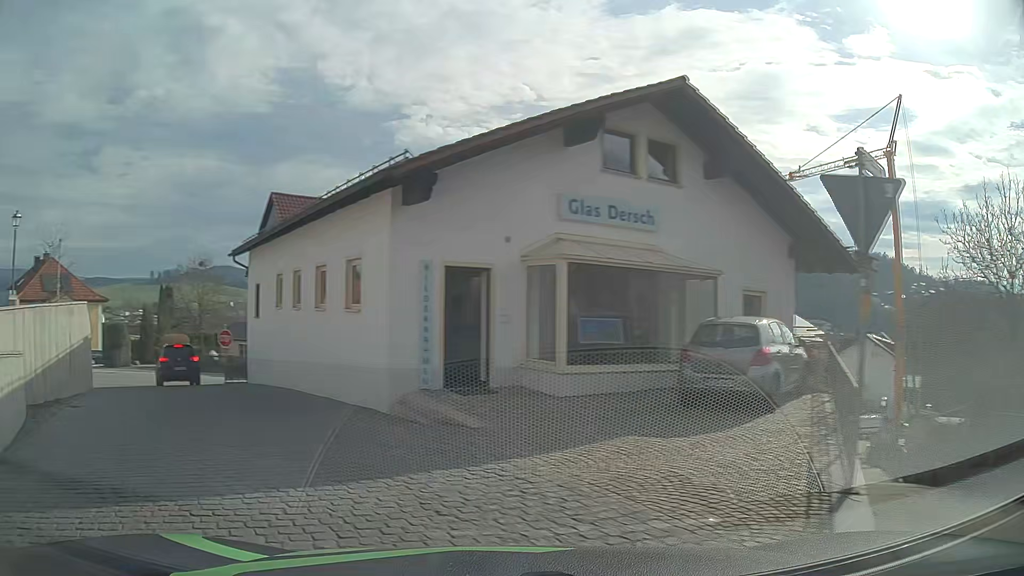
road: tertiary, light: Day
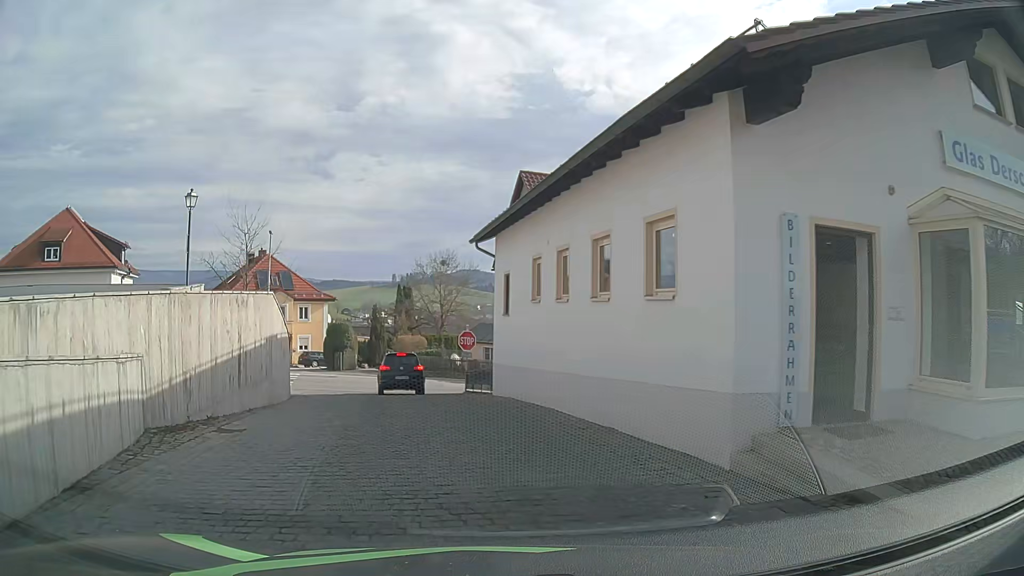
(-1.1, +4.8) m; -21°
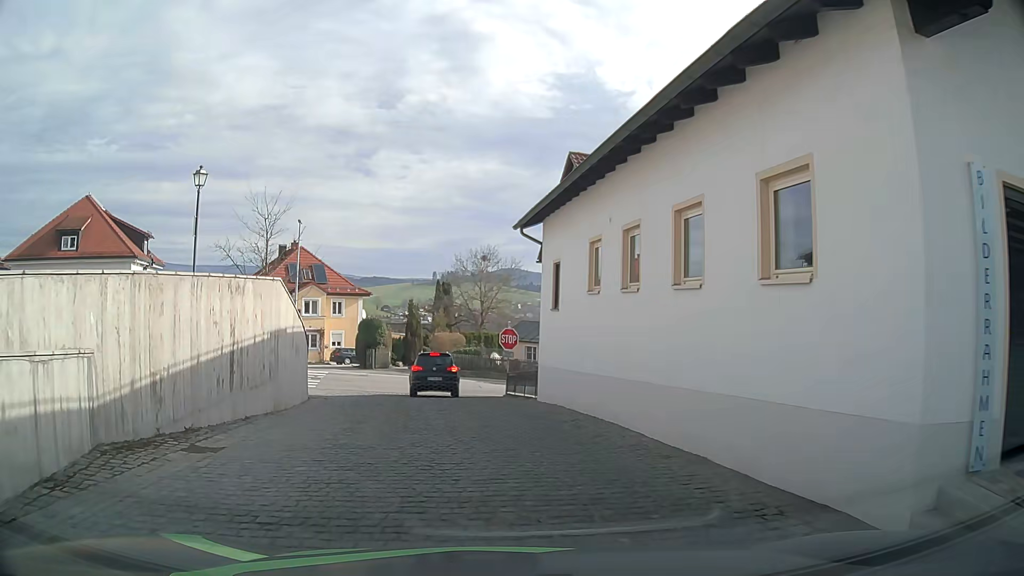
(-0.1, +2.7) m; -3°
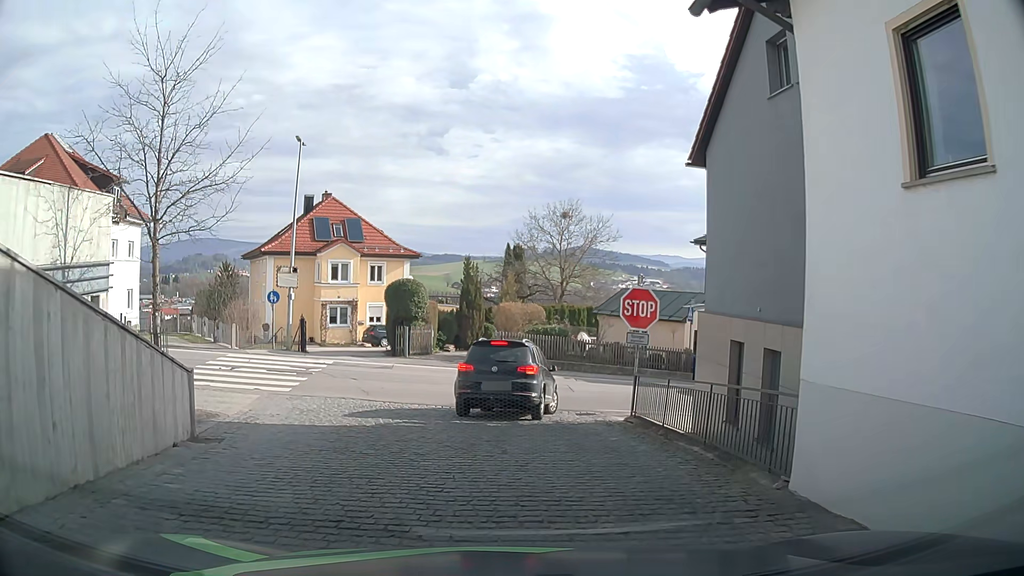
(-0.9, +13.6) m; -6°
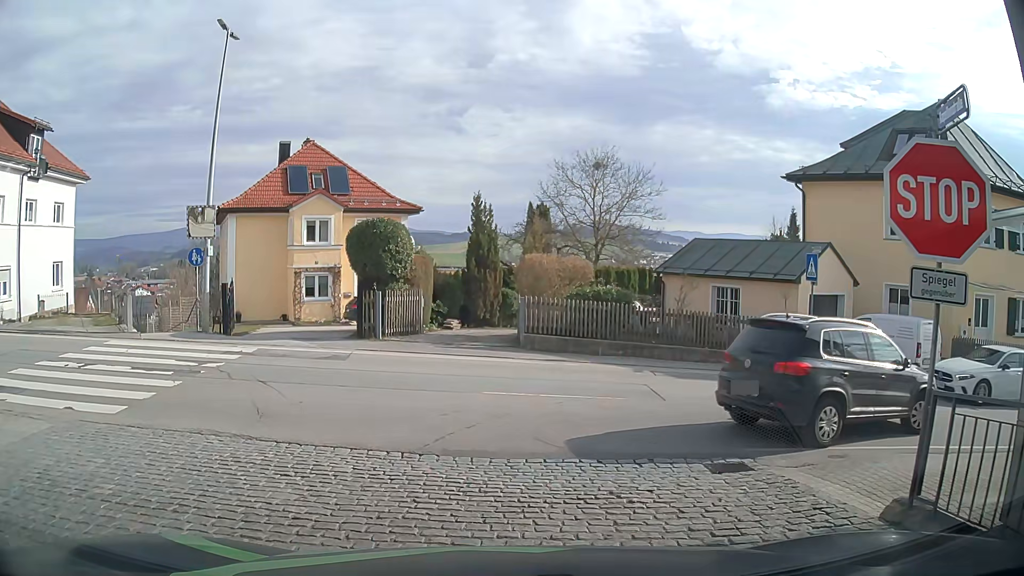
(-0.1, +9.6) m; -2°
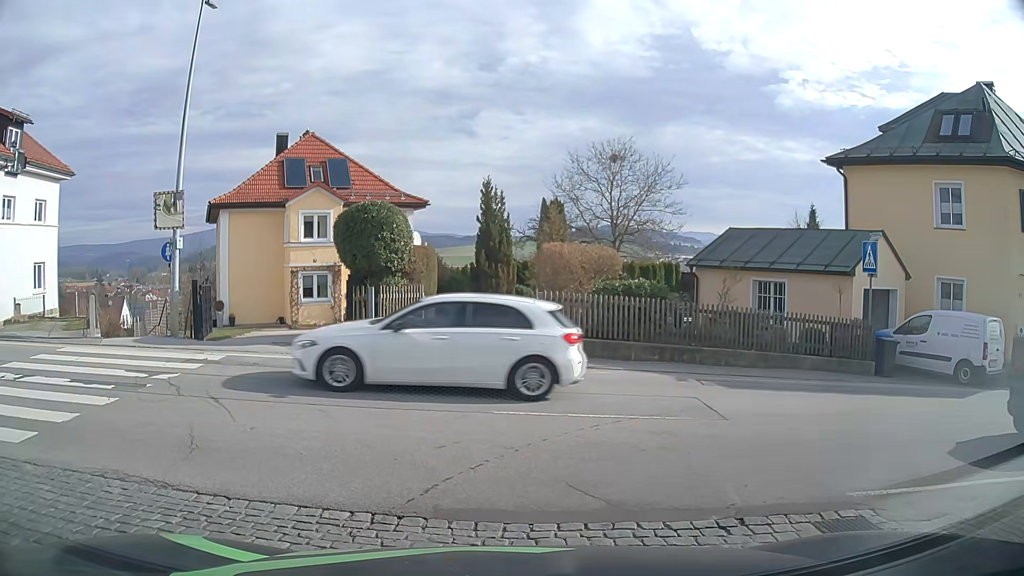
(0.0, +2.6) m; -1°
